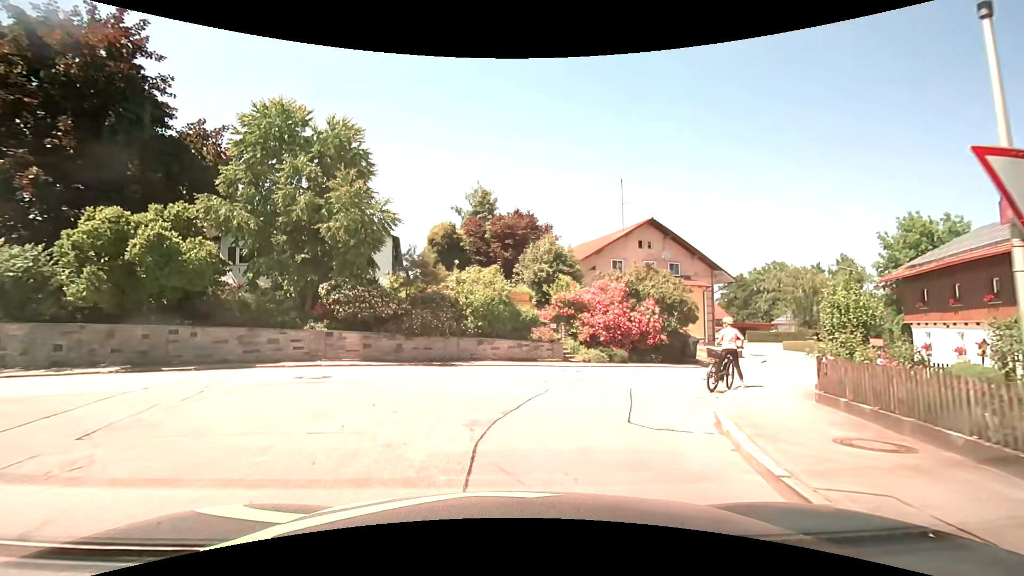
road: tertiary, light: Day
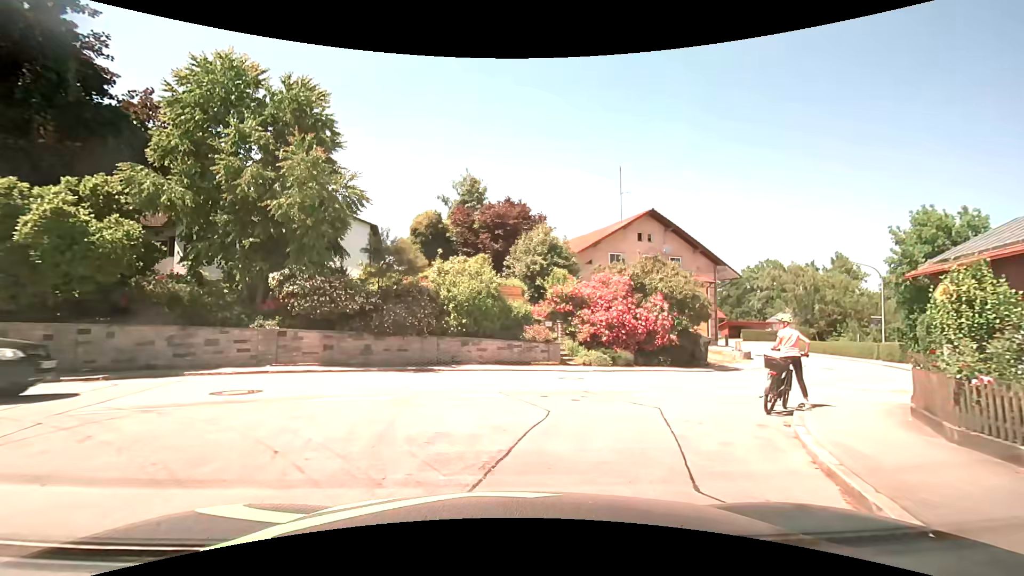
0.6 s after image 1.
(0.0, +2.9) m; +2°
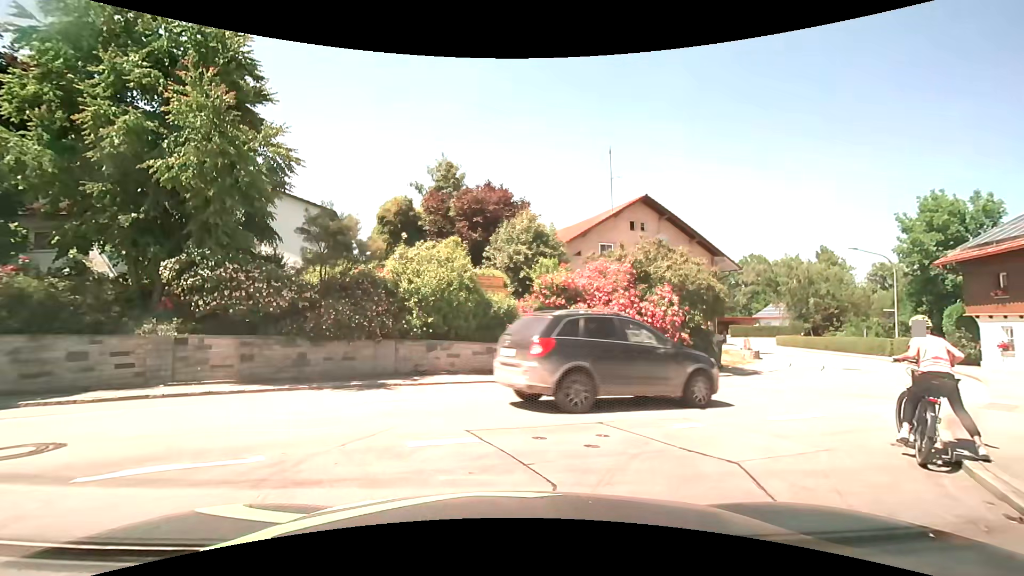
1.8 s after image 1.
(0.0, +3.6) m; +3°
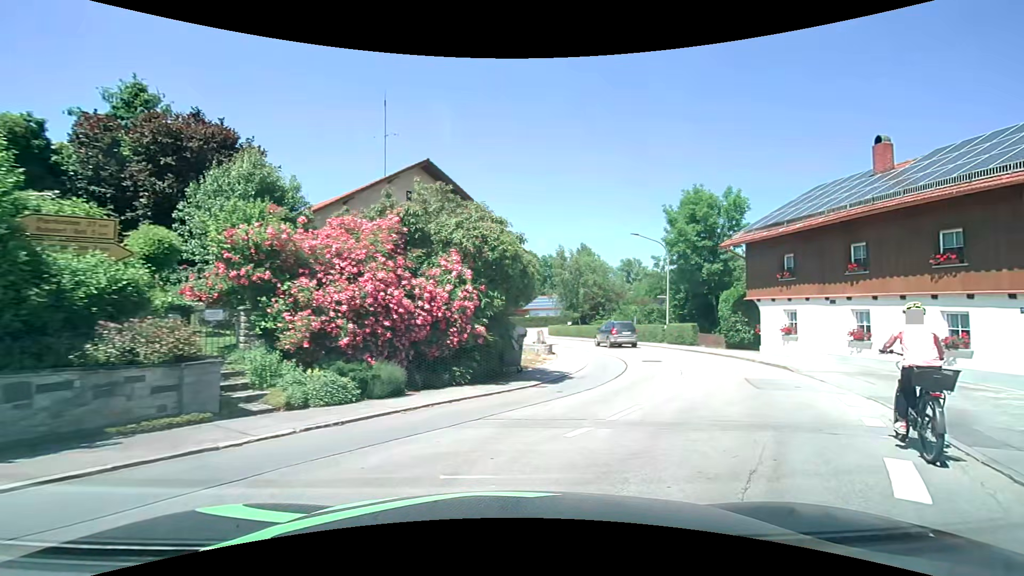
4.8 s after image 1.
(+1.1, +7.8) m; +23°
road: secondary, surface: asphalt
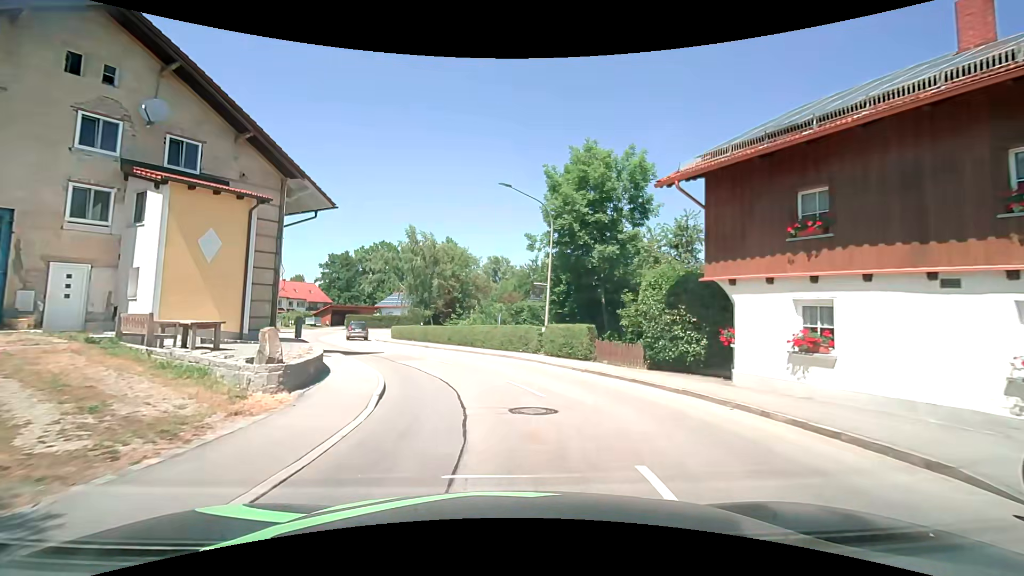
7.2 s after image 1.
(+2.9, +13.3) m; +14°
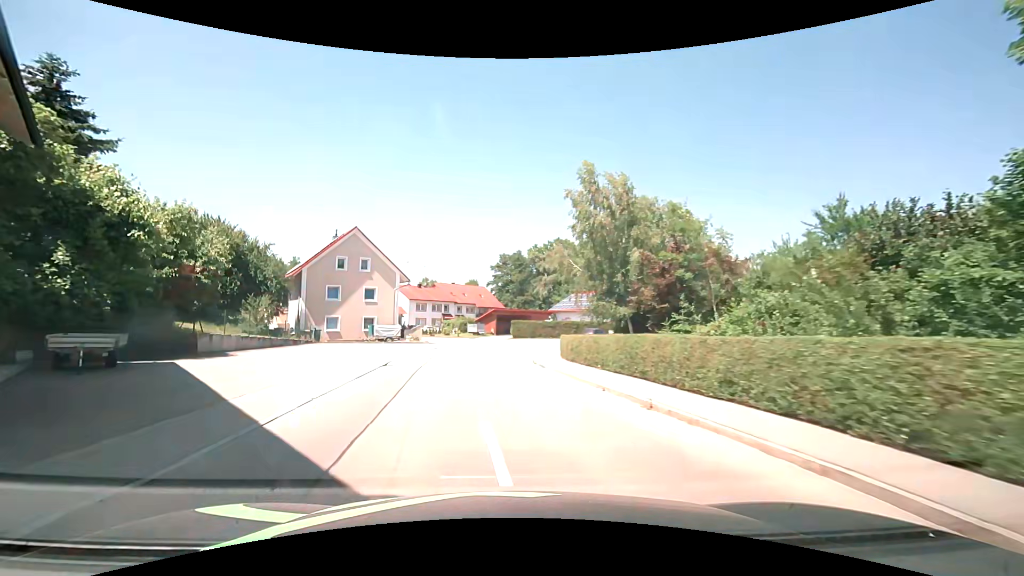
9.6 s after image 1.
(-3.3, +23.1) m; -18°
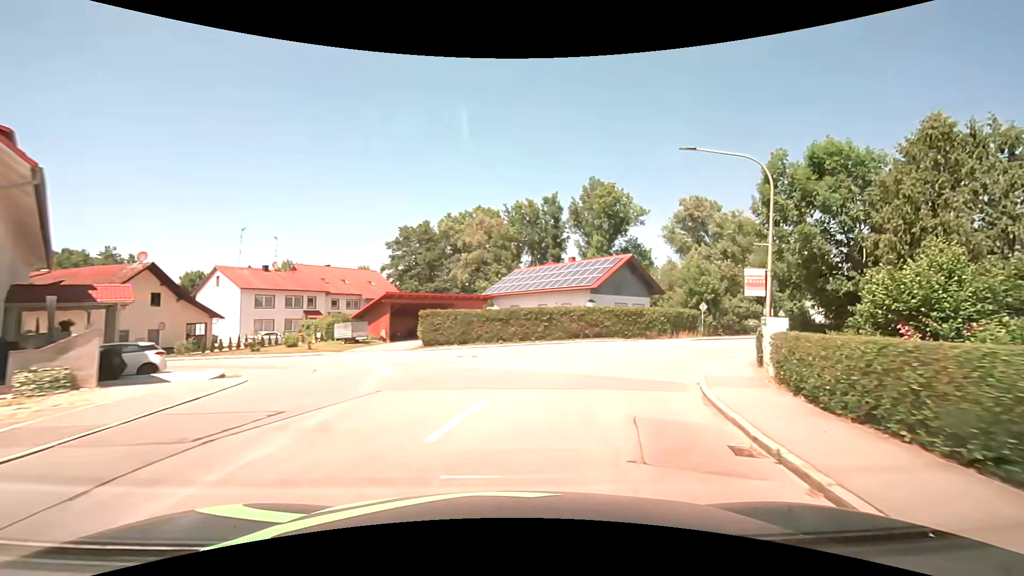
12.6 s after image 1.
(-1.1, +33.4) m; +9°
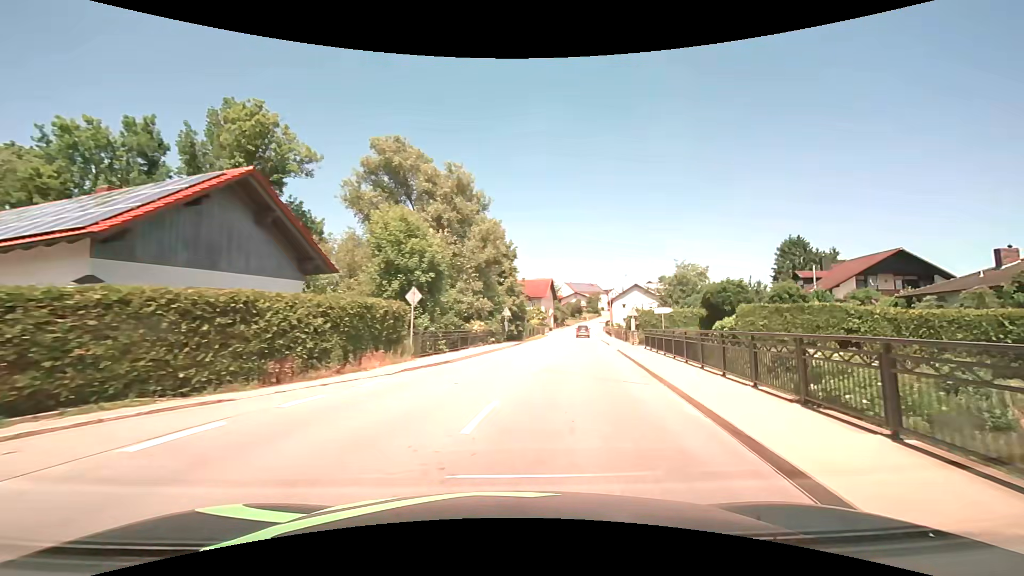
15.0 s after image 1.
(+7.4, +23.9) m; +35°
(+1, +10) (+2, +20) (+4, +30) (+6, +40) (+7, +49) (+9, +59) (+10, +69) (+12, +79) (+14, +89) (+16, +99) m
